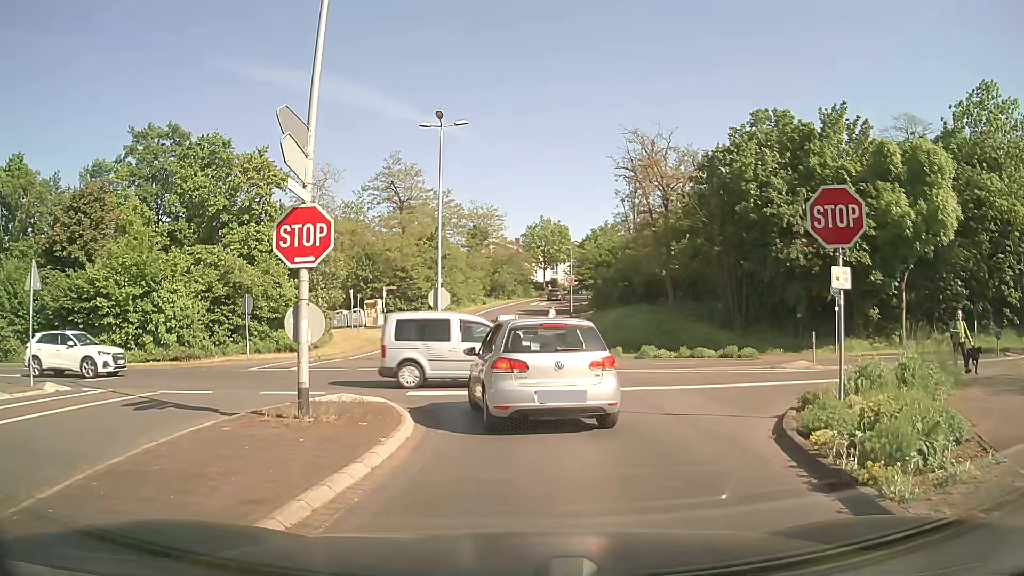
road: tertiary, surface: asphalt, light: Day
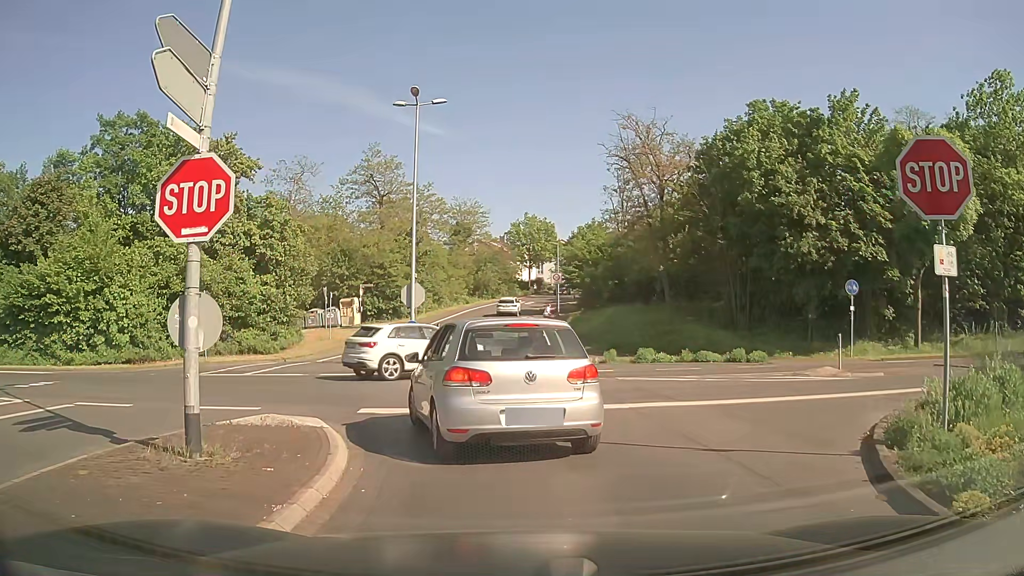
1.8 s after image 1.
(0.0, +3.0) m; -1°
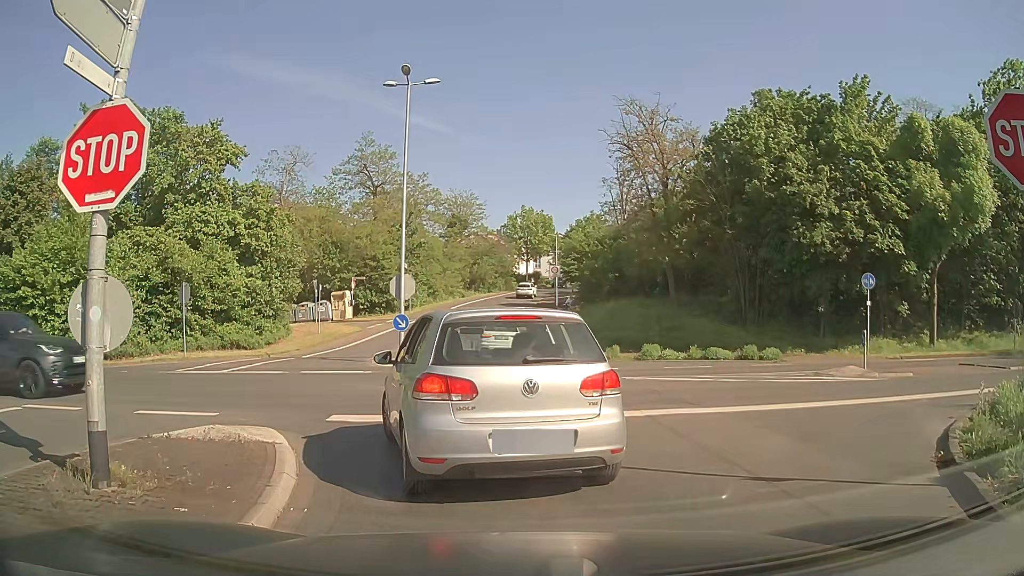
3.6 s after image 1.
(+0.1, +1.6) m; +3°
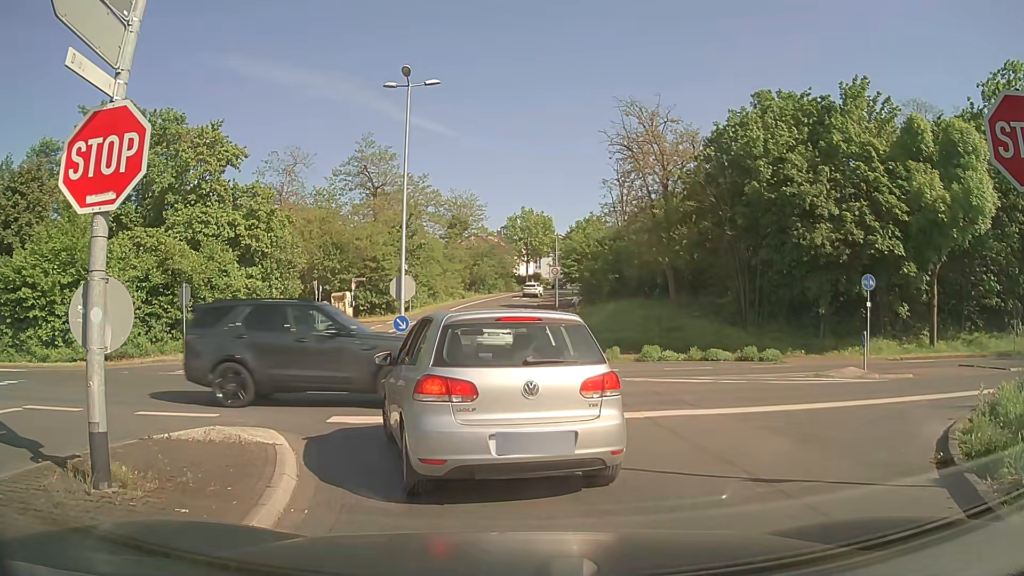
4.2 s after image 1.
(0.0, 0.0) m; 0°
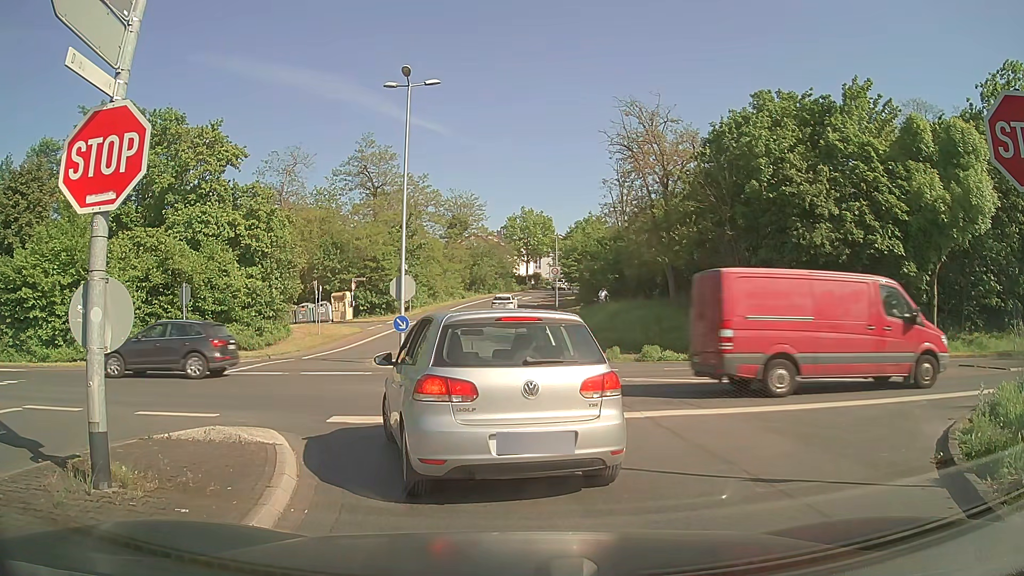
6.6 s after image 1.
(0.0, 0.0) m; 0°
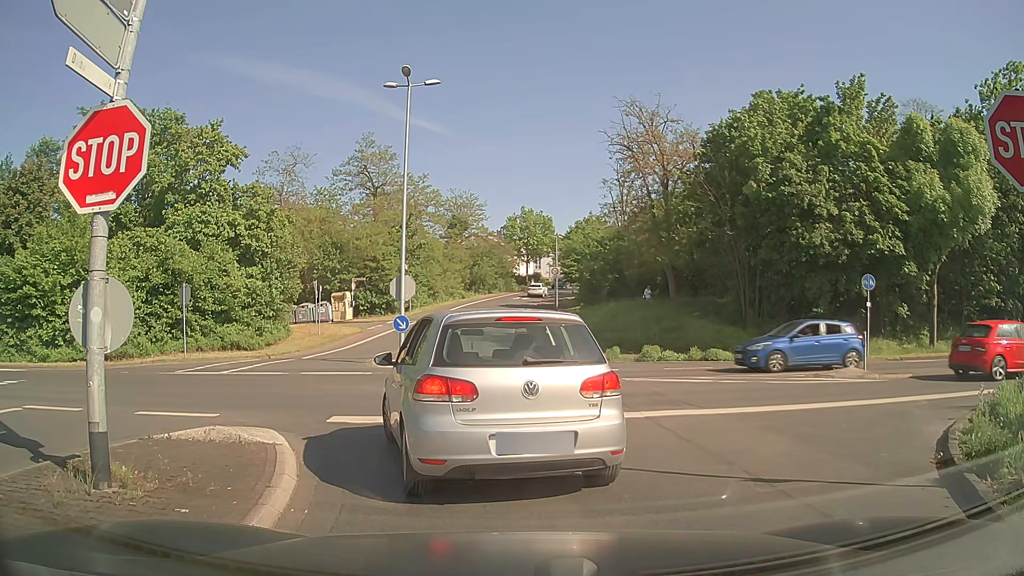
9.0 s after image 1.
(0.0, 0.0) m; 0°
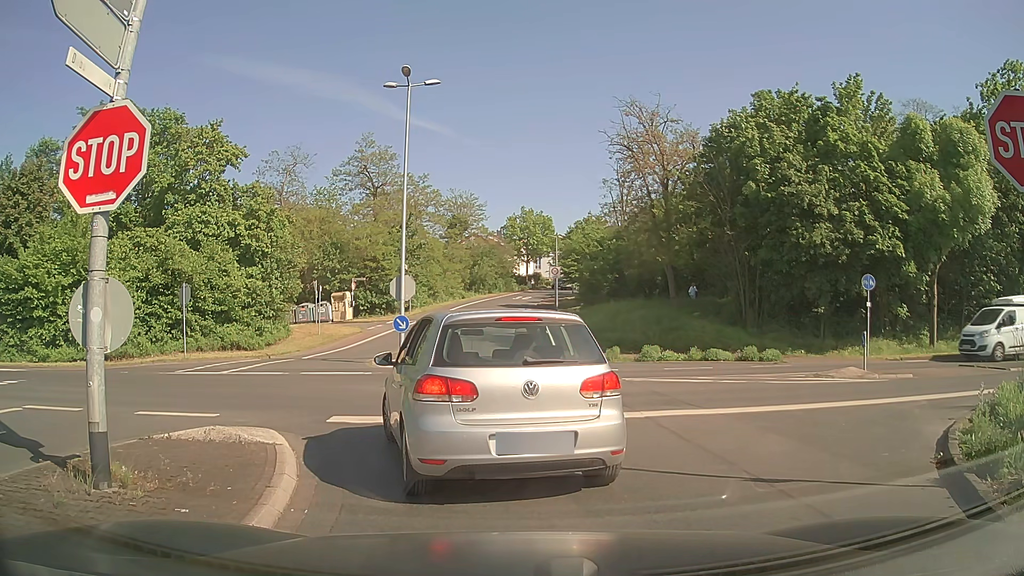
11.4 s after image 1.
(0.0, 0.0) m; 0°
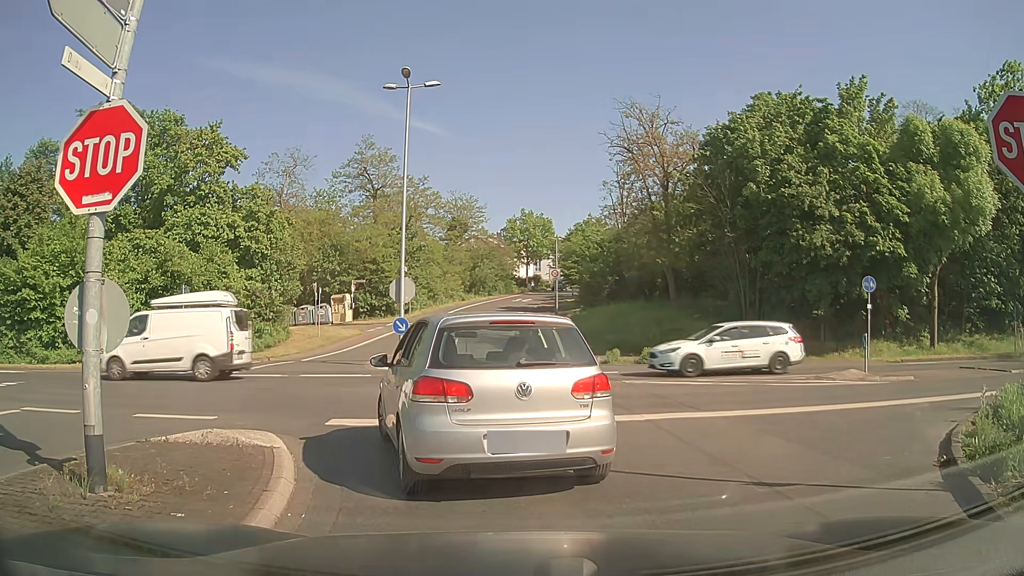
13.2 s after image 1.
(0.0, 0.0) m; 0°
